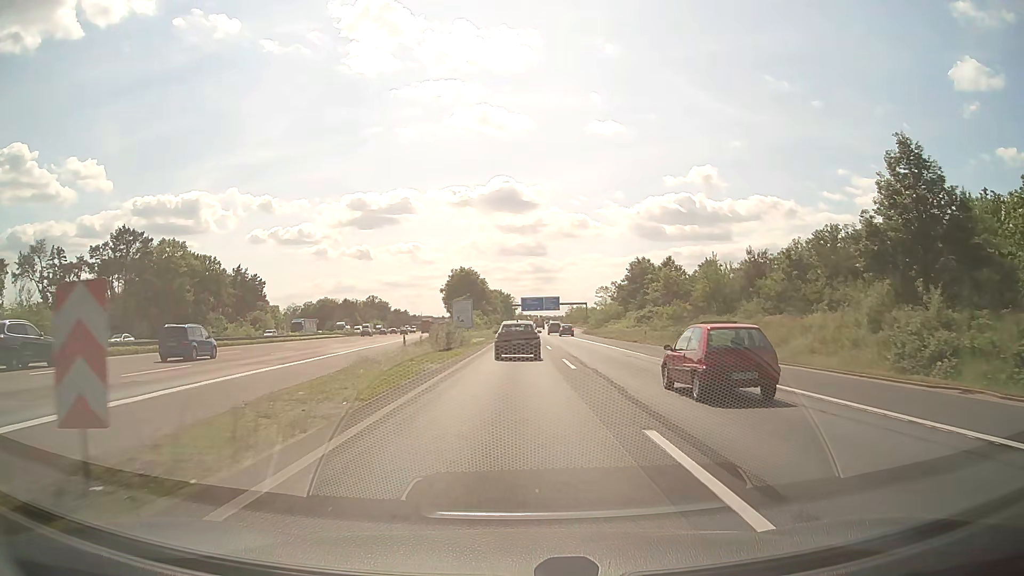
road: motorway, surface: asphalt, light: Day
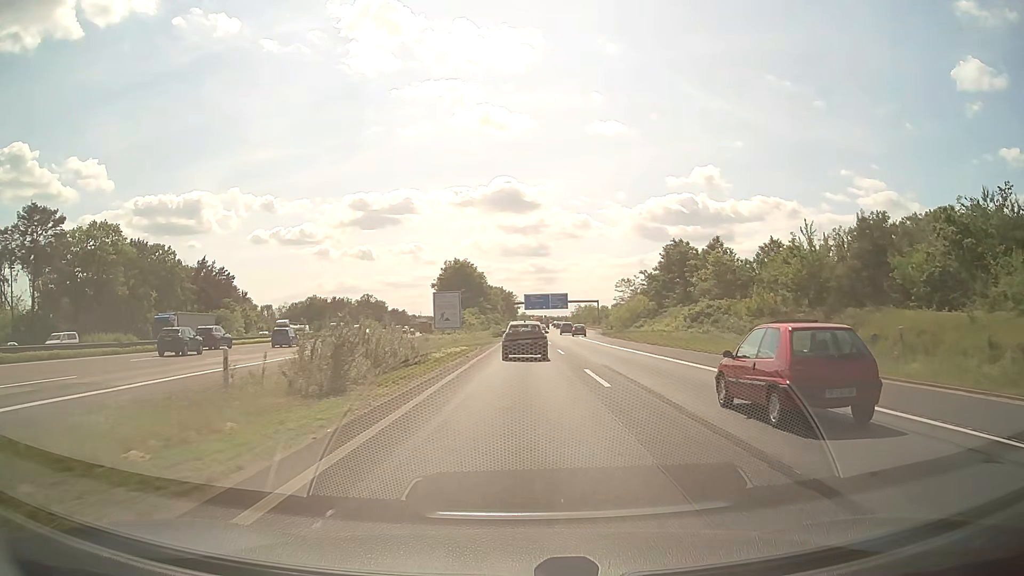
(-0.1, +24.1) m; 0°
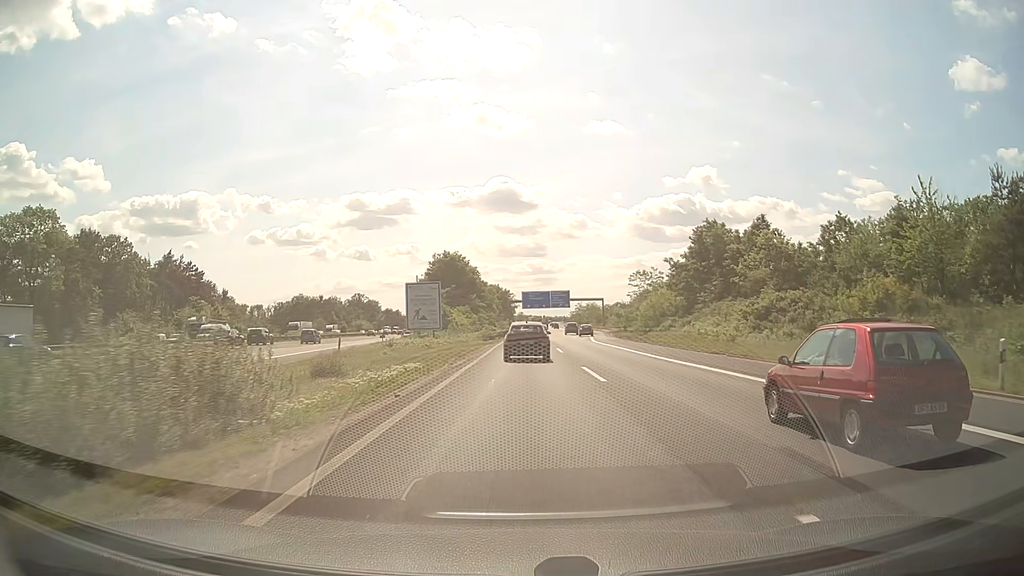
(+0.1, +16.6) m; 0°
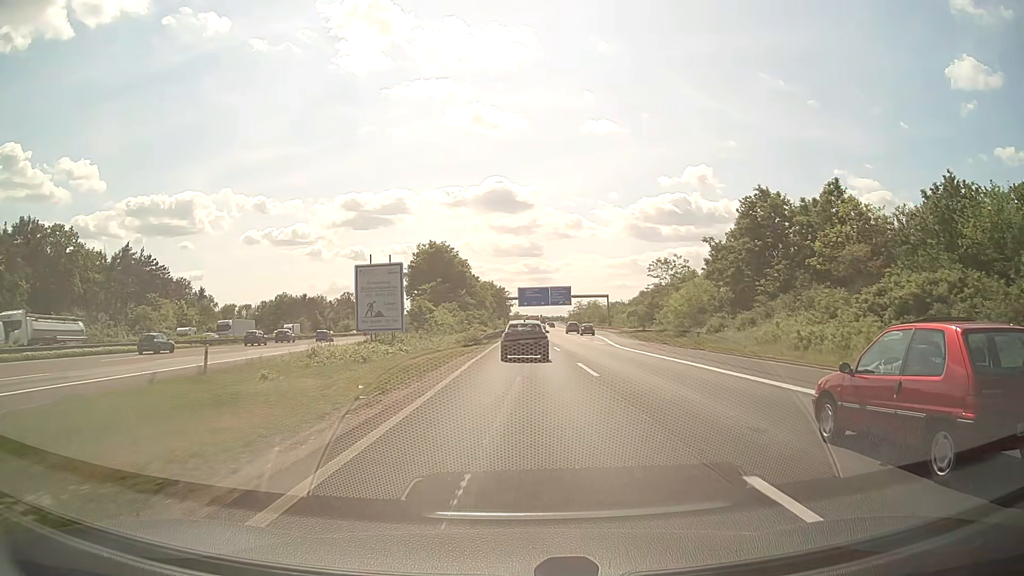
(+0.1, +16.9) m; 0°
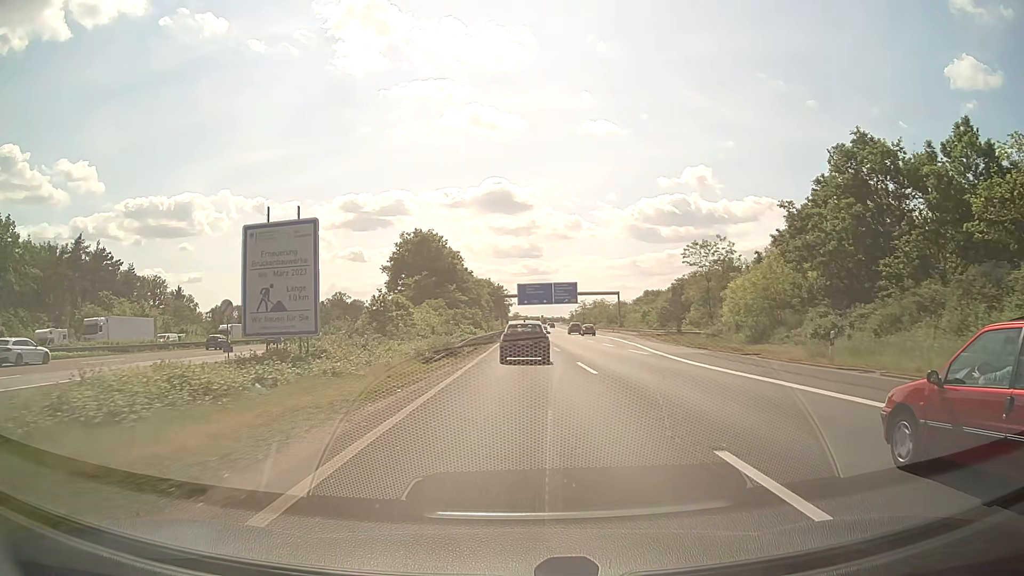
(+0.1, +17.3) m; 0°
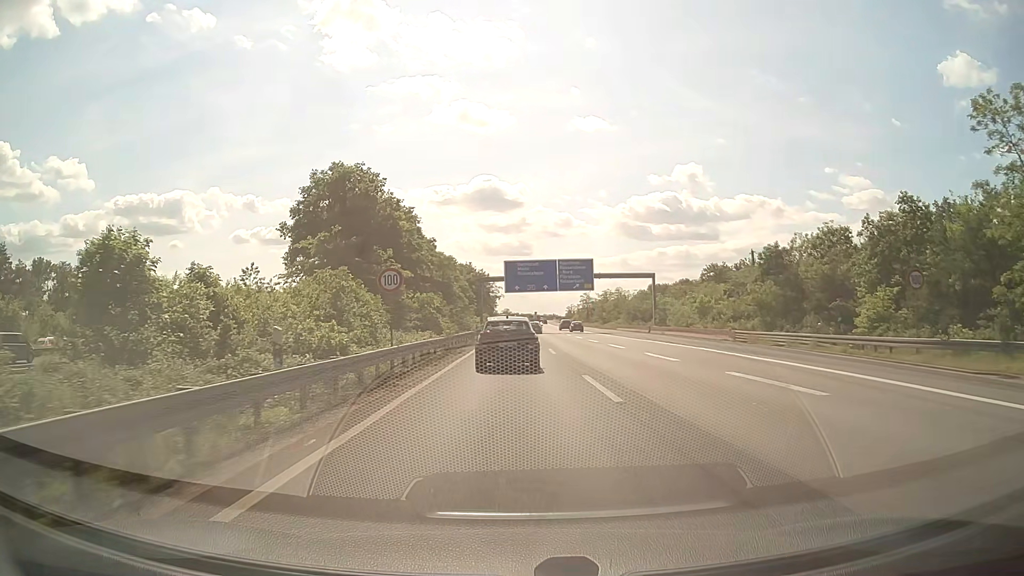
(+0.5, +43.9) m; +1°
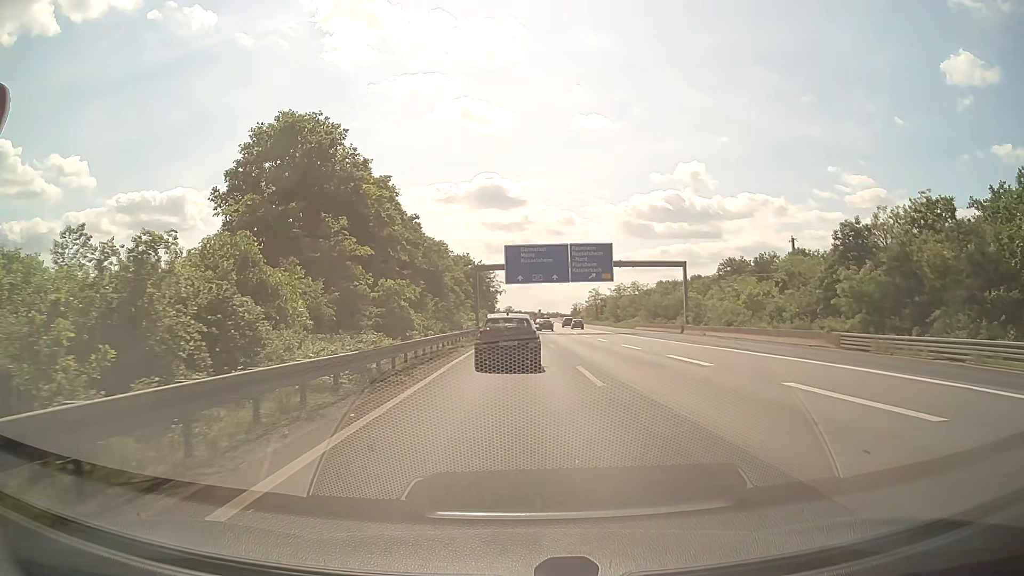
(-0.1, +15.8) m; 0°
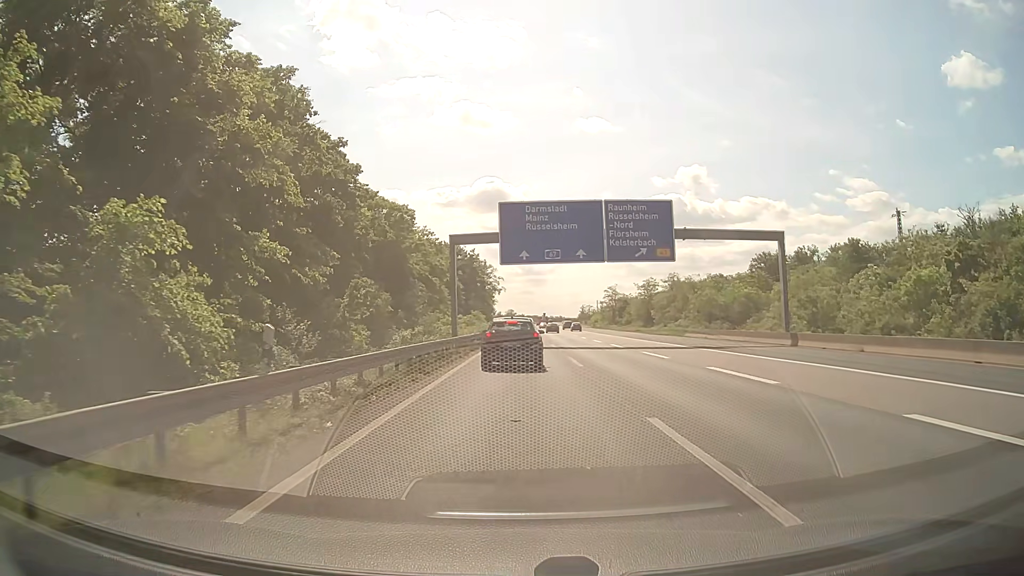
(+0.1, +28.8) m; 0°
(0, +10) (0, +20) (0, +30) (0, +40) (0, +50) (+1, +60) (+1, +70) (+1, +80) (+1, +90) (+1, +100) m
